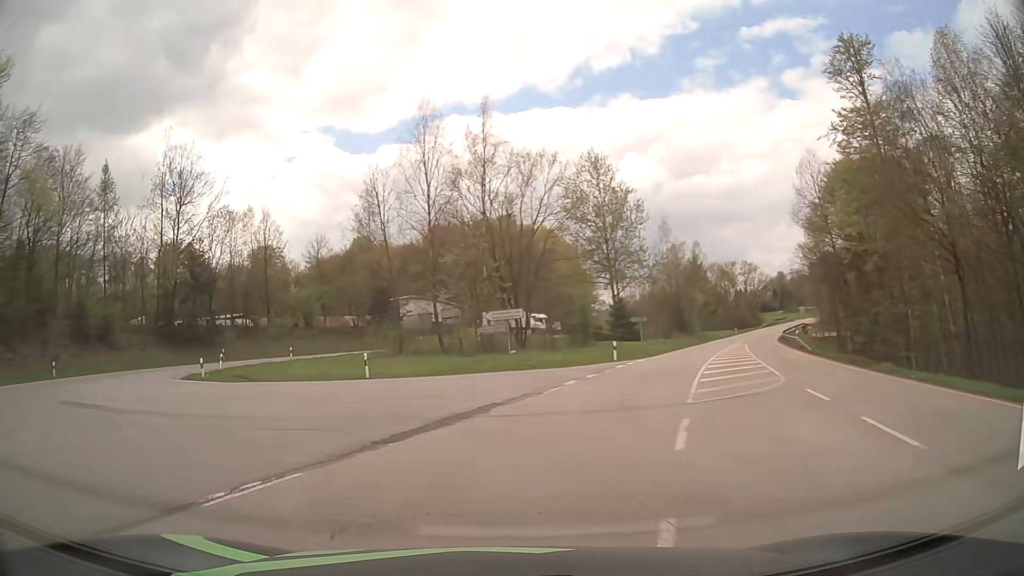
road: secondary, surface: asphalt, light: Day
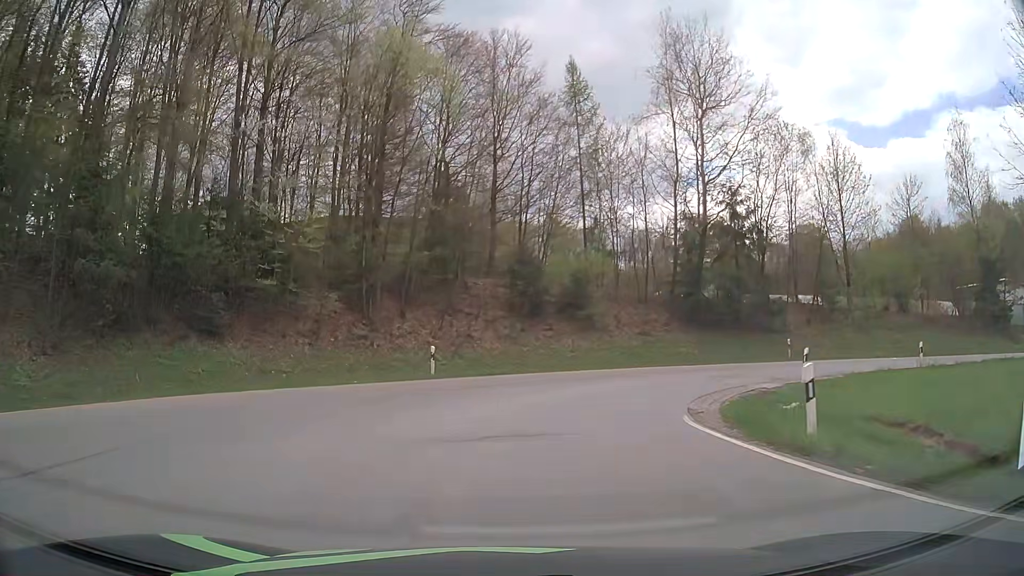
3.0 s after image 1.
(-10.5, +21.3) m; -46°
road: tertiary
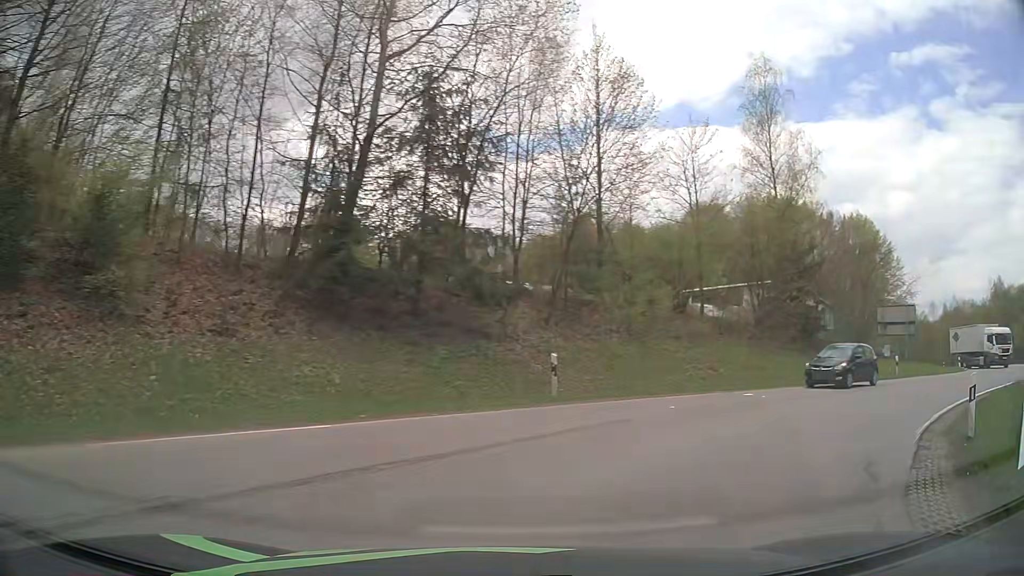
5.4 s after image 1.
(+3.5, +18.0) m; +33°
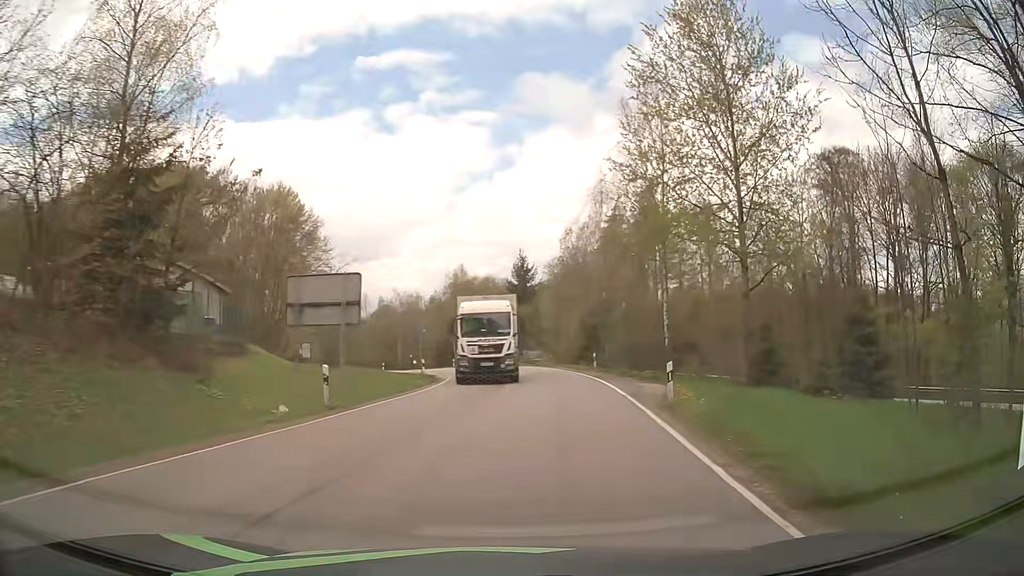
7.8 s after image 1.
(+8.4, +15.7) m; +50°
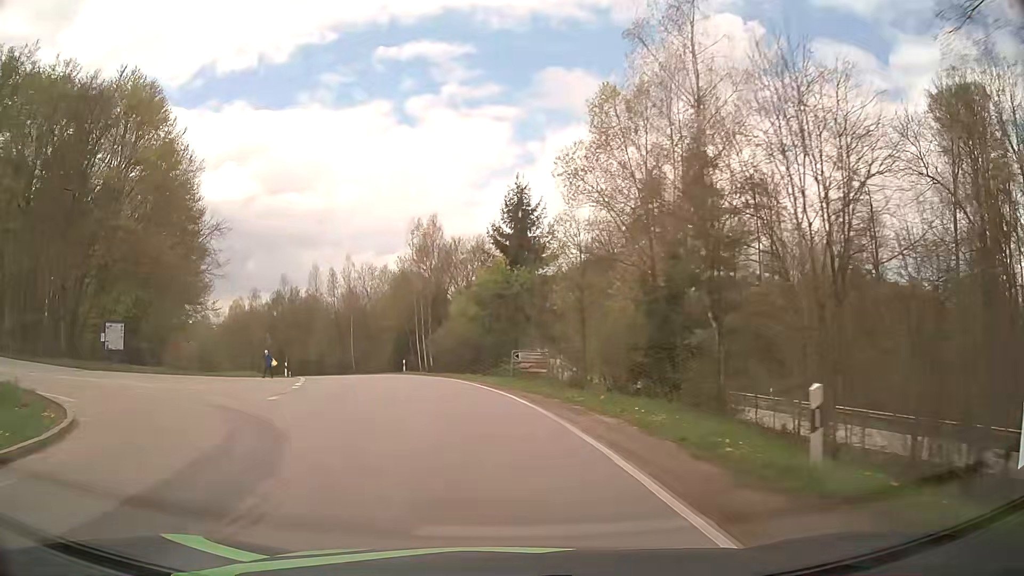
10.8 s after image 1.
(+2.4, +33.4) m; -1°
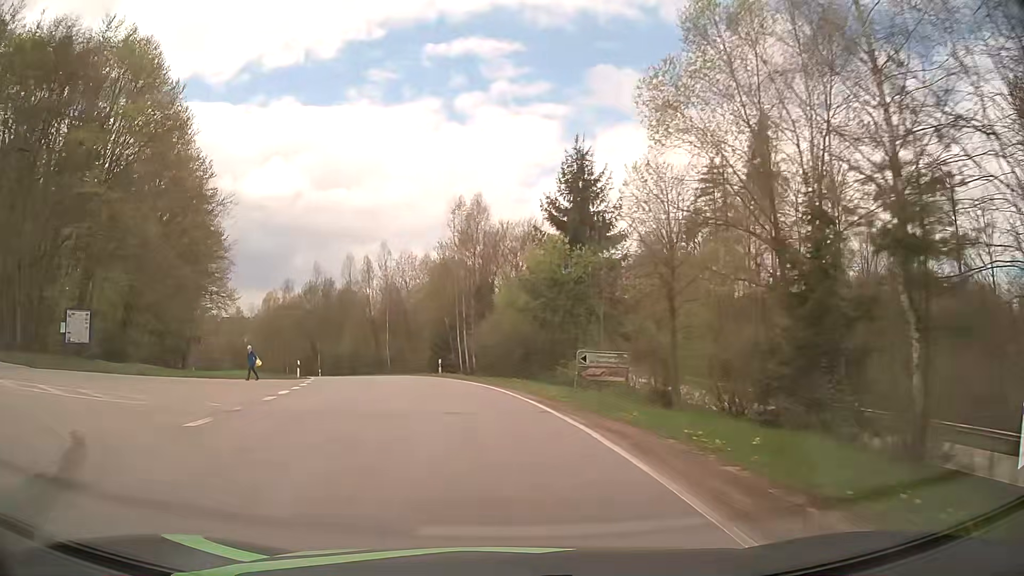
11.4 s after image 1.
(-0.3, +7.9) m; -4°
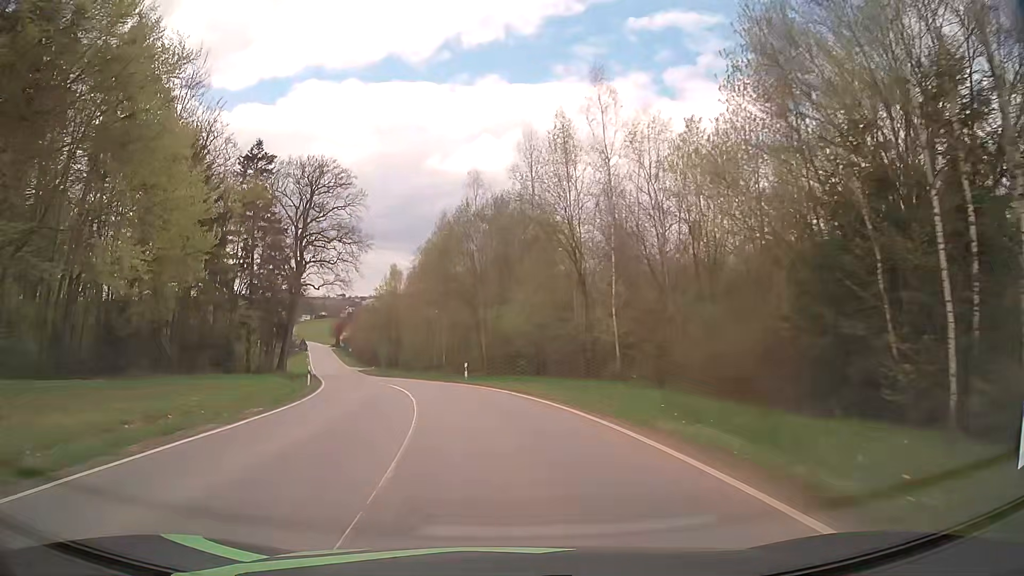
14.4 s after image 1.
(-7.0, +41.1) m; -18°
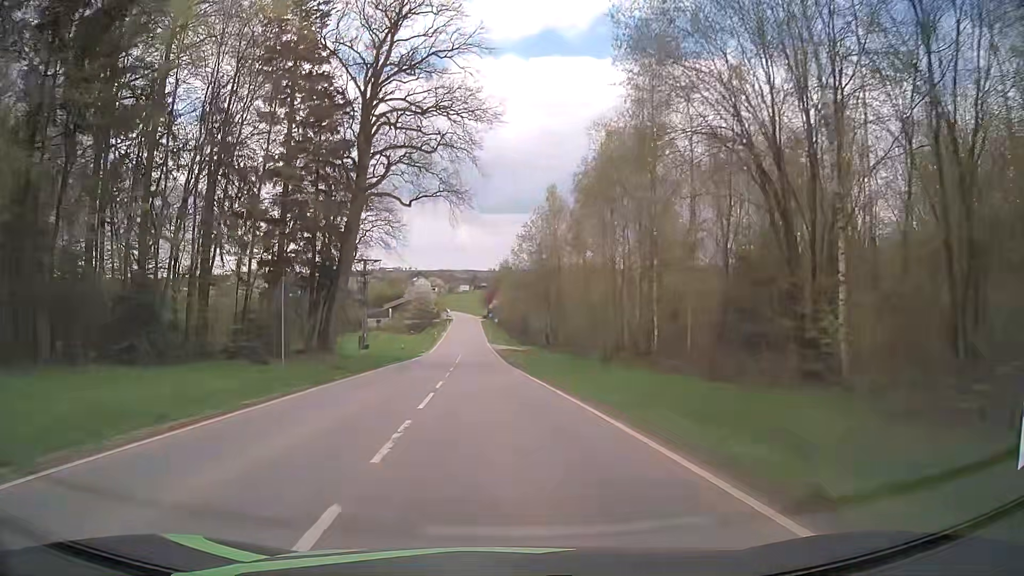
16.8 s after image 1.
(-5.0, +35.5) m; -14°
(0, +10) (-1, +20) (-1, +30) (-2, +40) (-2, +50) (-3, +60) (-4, +70) (-4, +80) (-5, +90) (-5, +100) m
